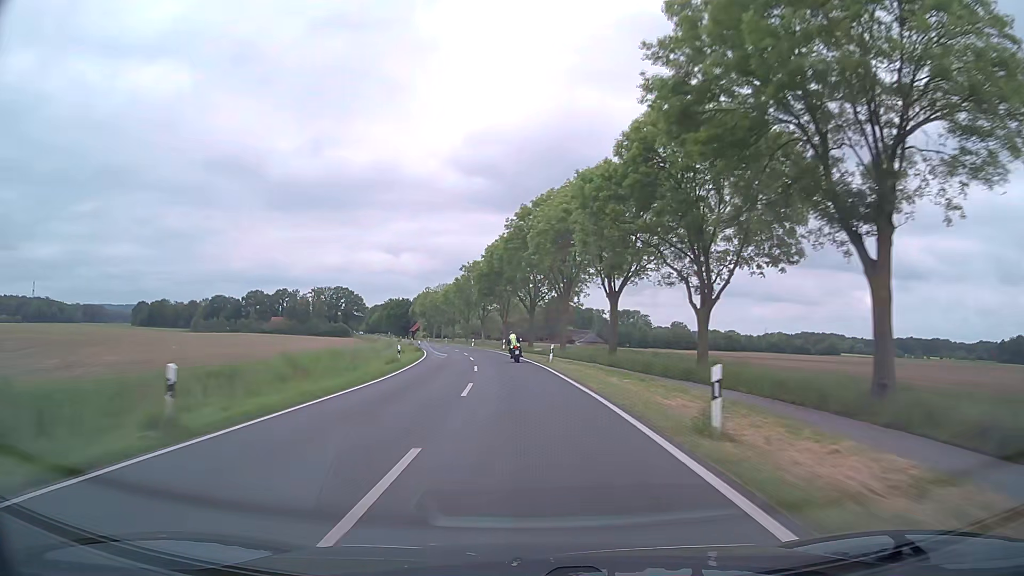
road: secondary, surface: asphalt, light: Day
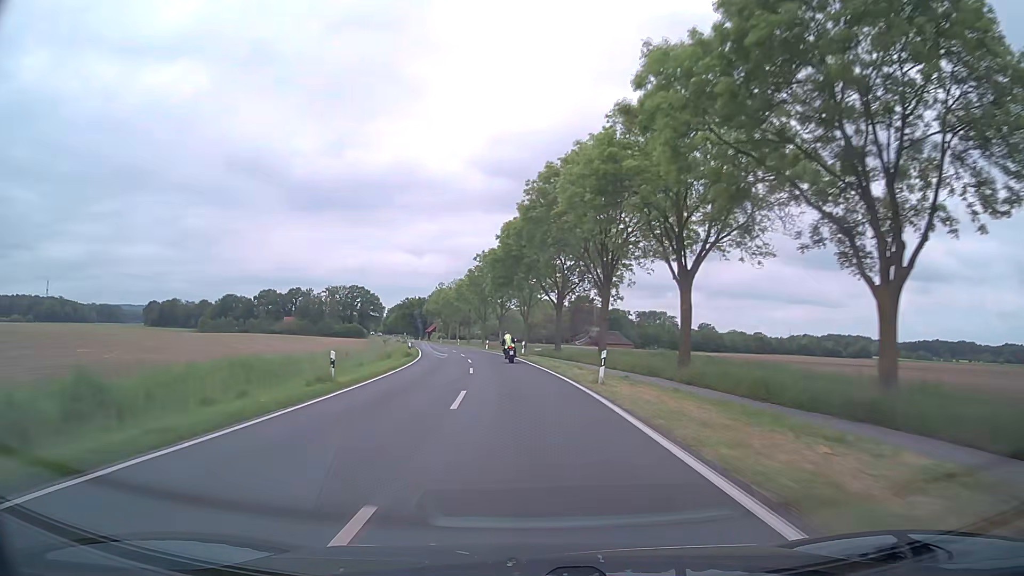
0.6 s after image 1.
(-0.3, +15.0) m; -2°
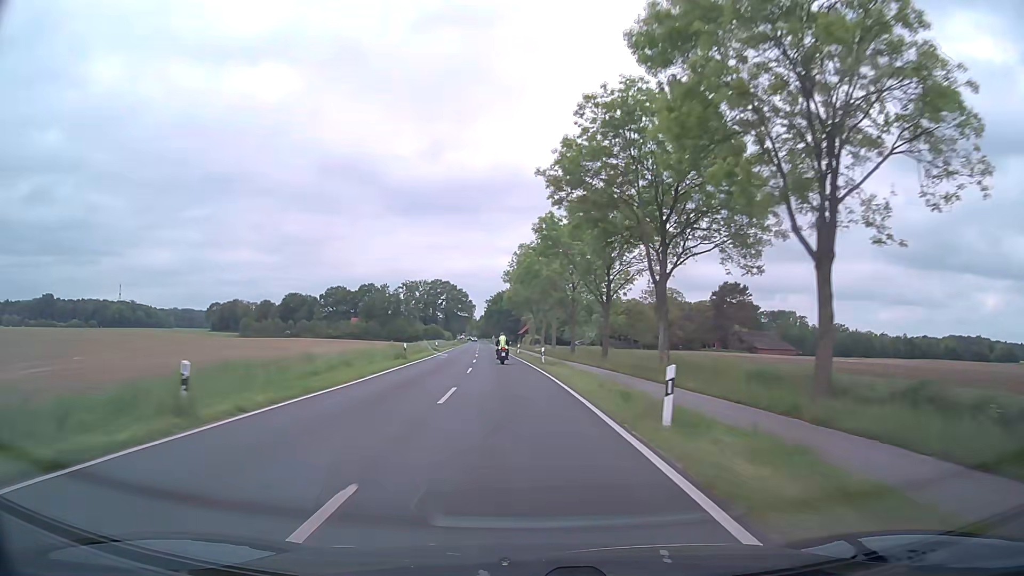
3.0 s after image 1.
(-4.5, +58.9) m; -9°
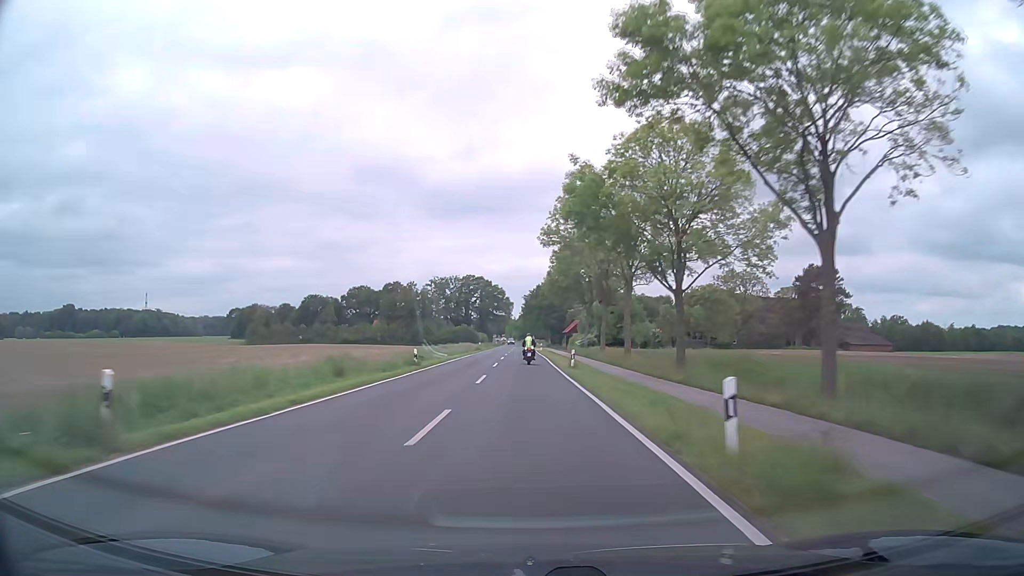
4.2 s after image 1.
(-0.9, +29.4) m; -3°
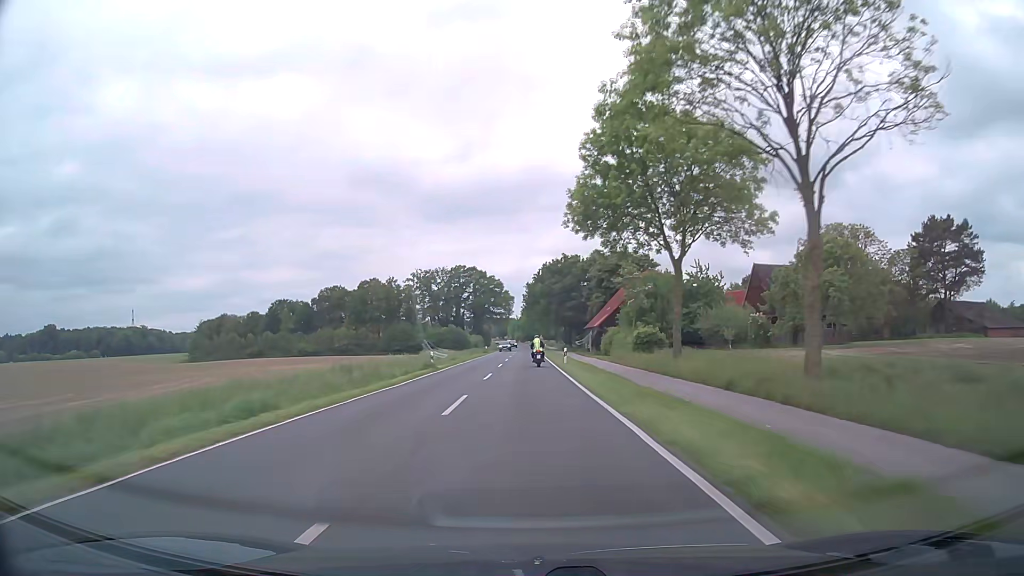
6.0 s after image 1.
(-0.3, +44.1) m; -1°
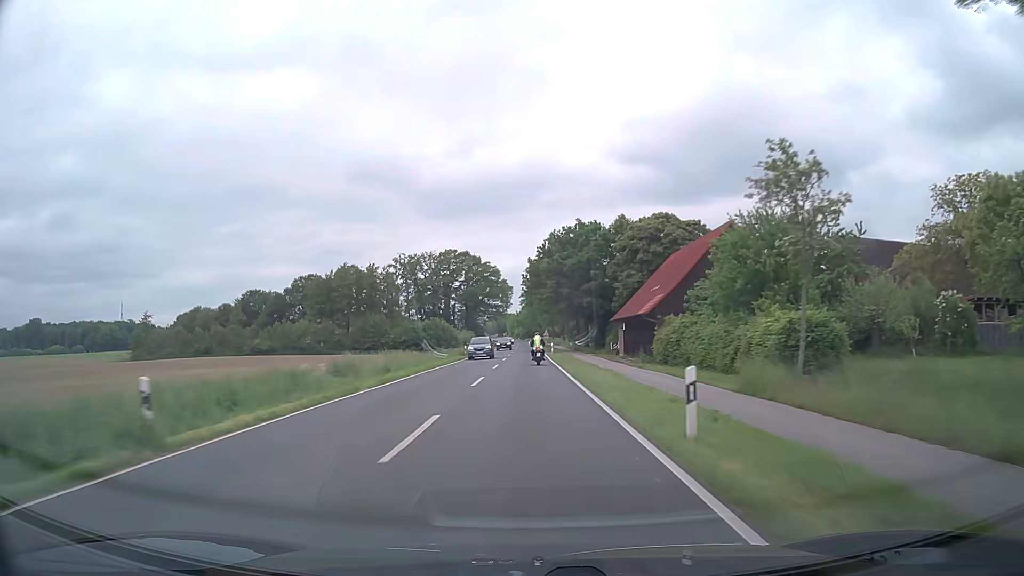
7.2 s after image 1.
(0.0, +29.1) m; 0°
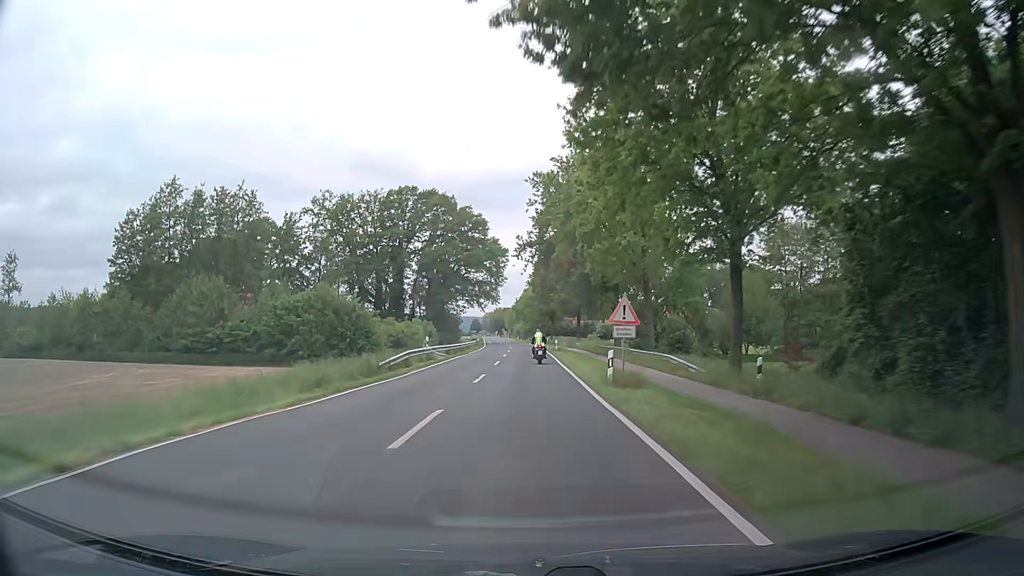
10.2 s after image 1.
(0.0, +71.2) m; 0°
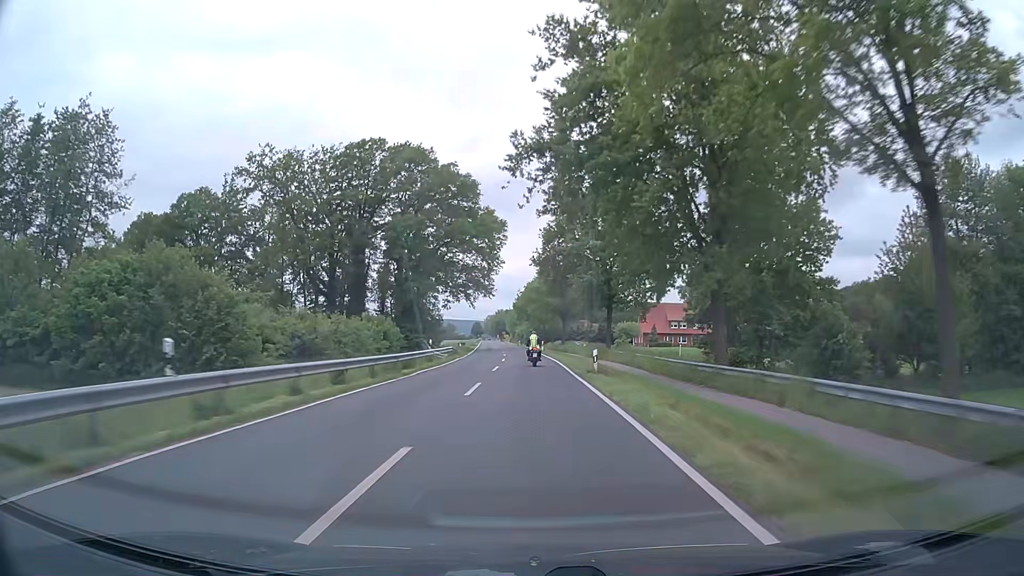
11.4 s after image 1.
(-0.1, +27.9) m; 0°
(0, +10) (0, +20) (0, +30) (0, +40) (-1, +50) (-1, +60) (-1, +70) (-2, +80) (-2, +90) (-3, +100) m
